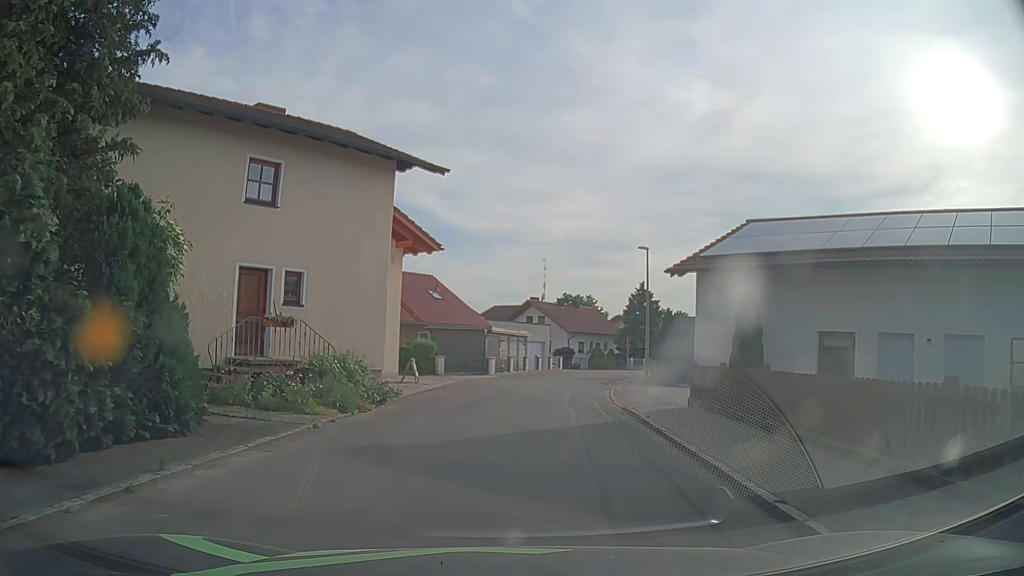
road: residential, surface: asphalt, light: Day
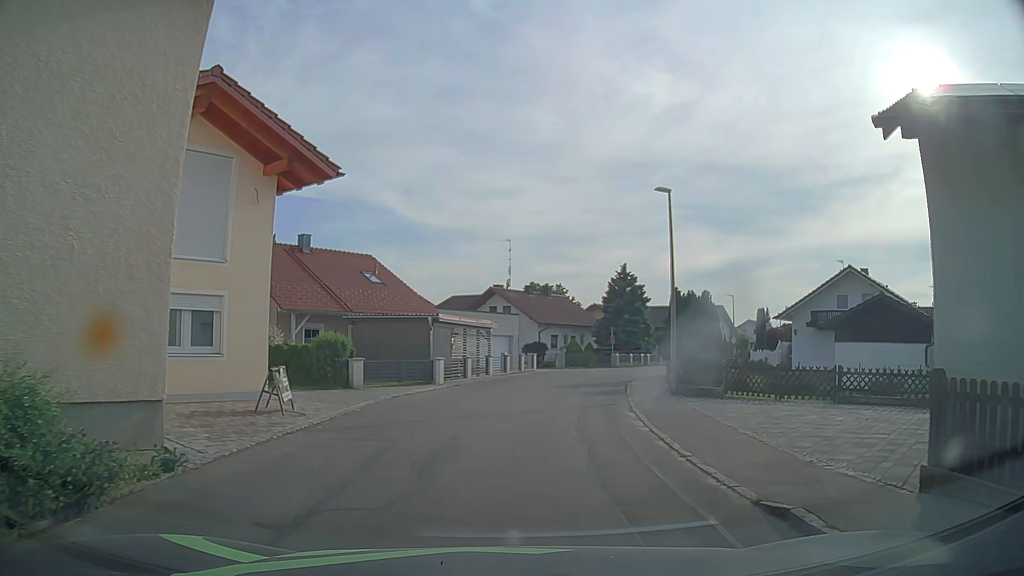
(+0.3, +10.7) m; +3°
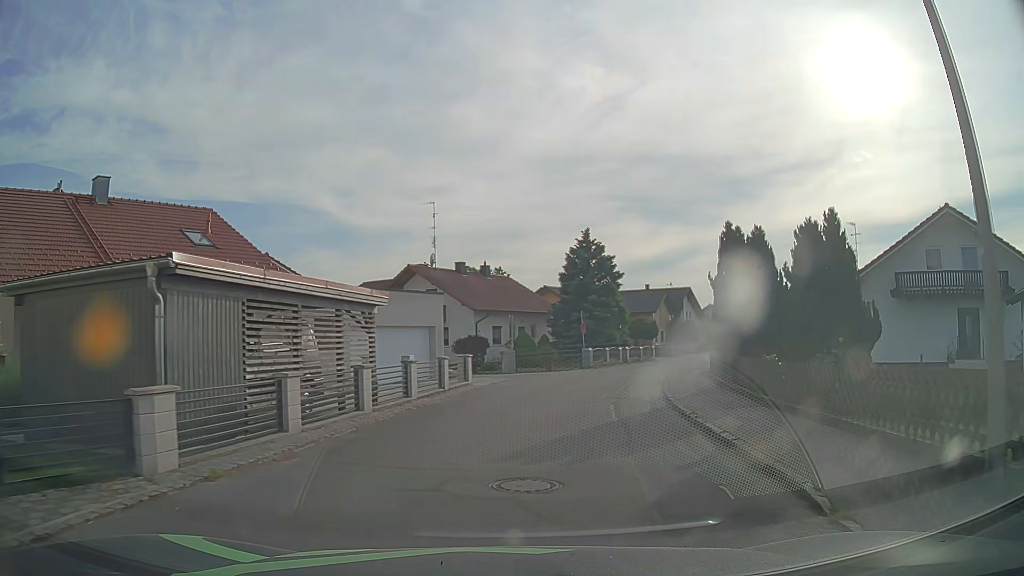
(+0.9, +15.9) m; +6°
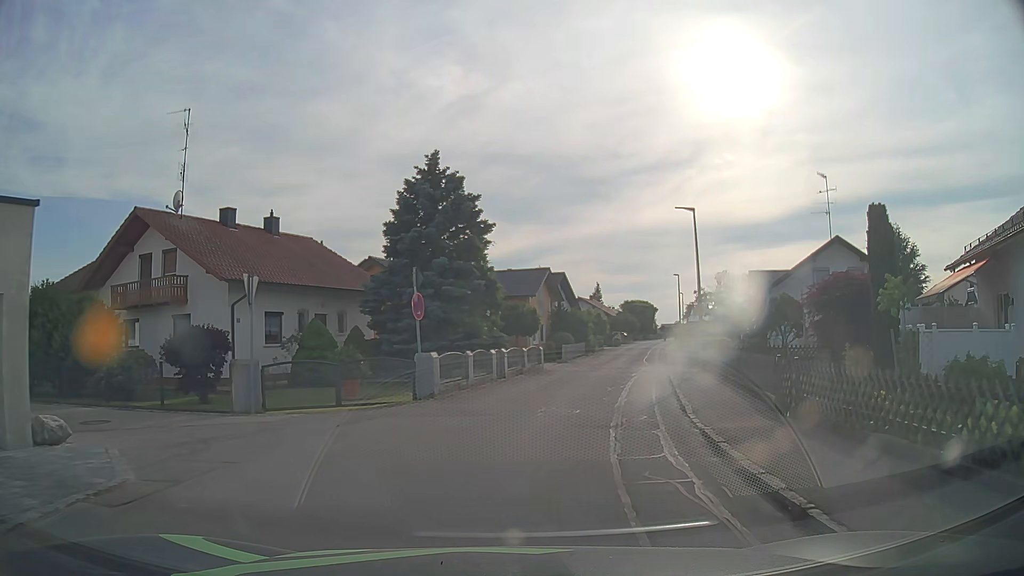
(+2.0, +19.3) m; +14°
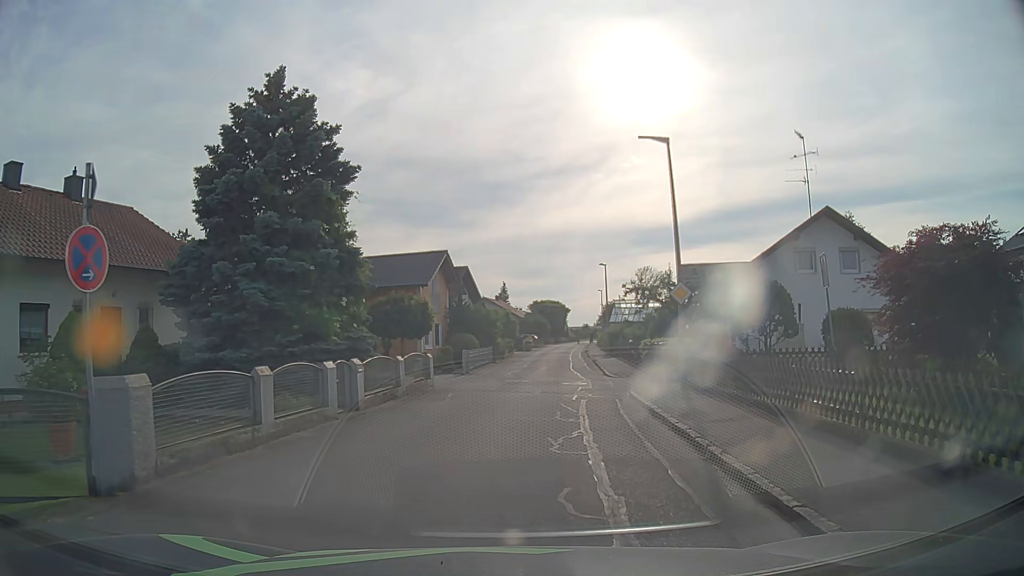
(+0.5, +9.7) m; +7°
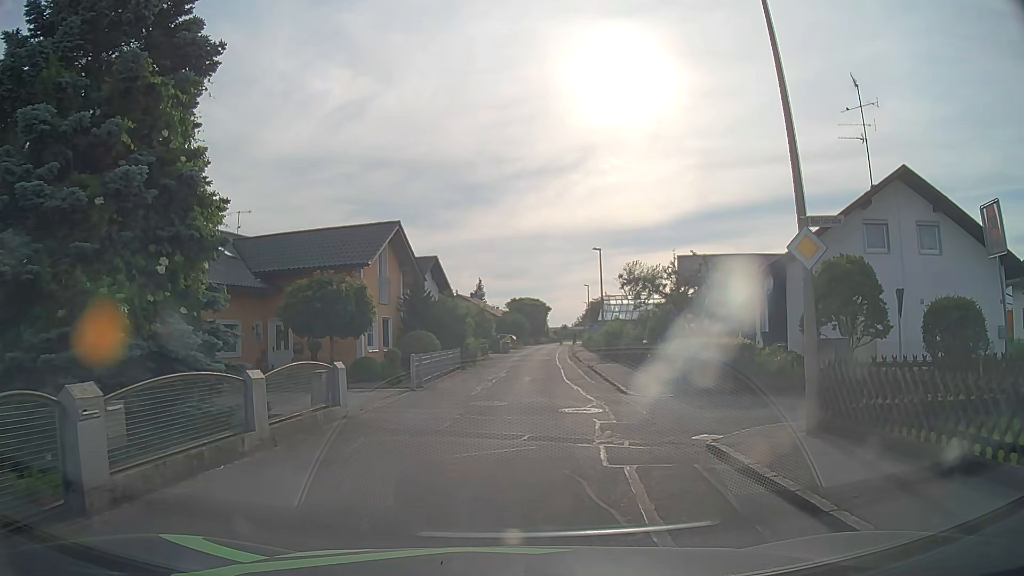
(+0.2, +8.3) m; +3°
